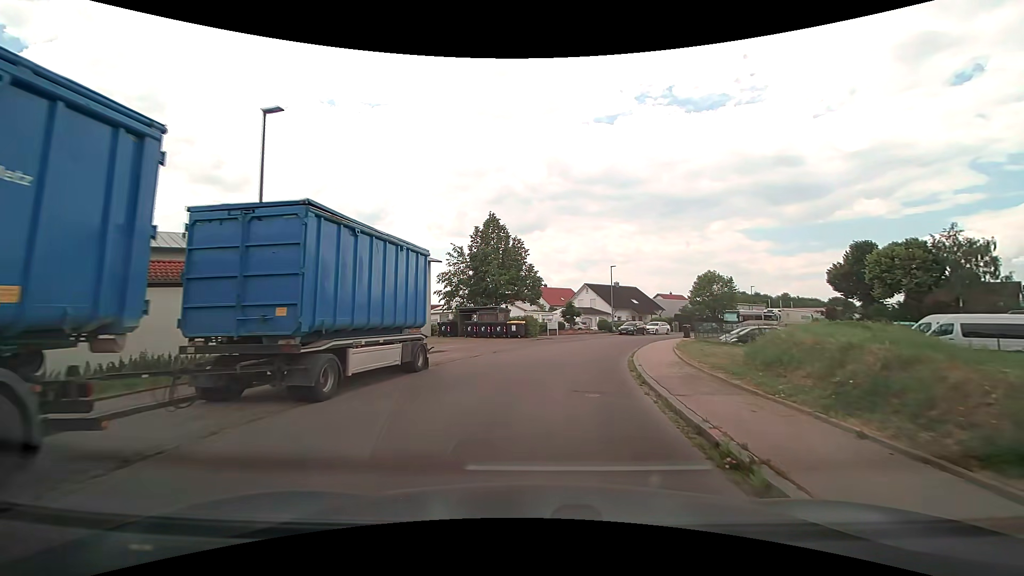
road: residential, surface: asphalt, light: Day
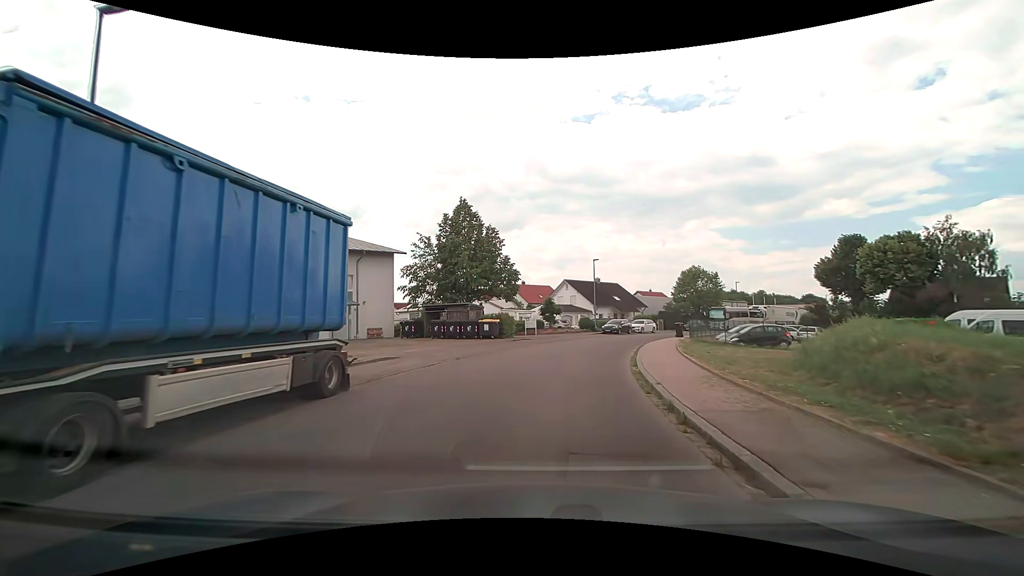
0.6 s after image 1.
(+0.1, +4.7) m; +3°
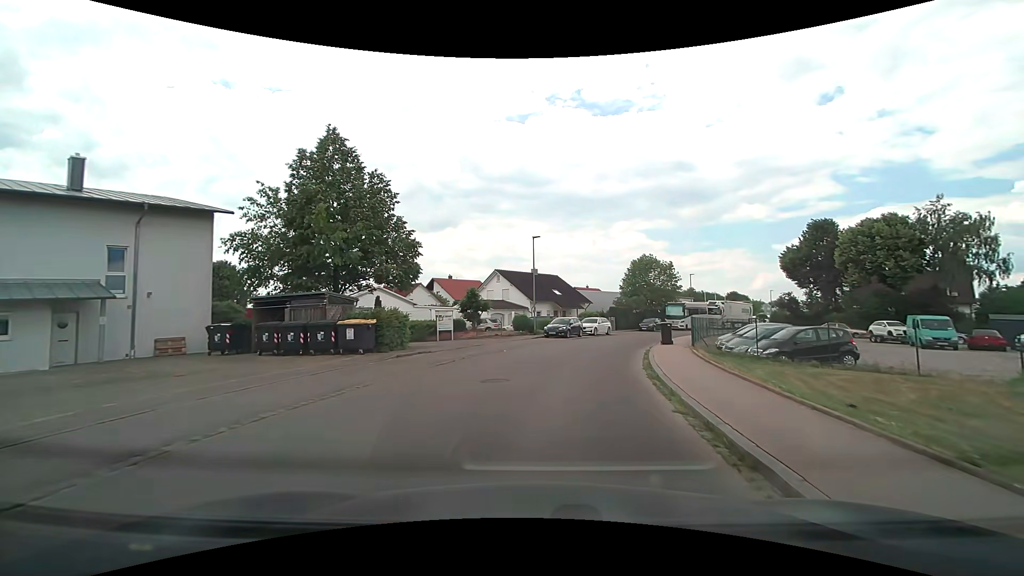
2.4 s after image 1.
(+0.9, +14.4) m; +7°
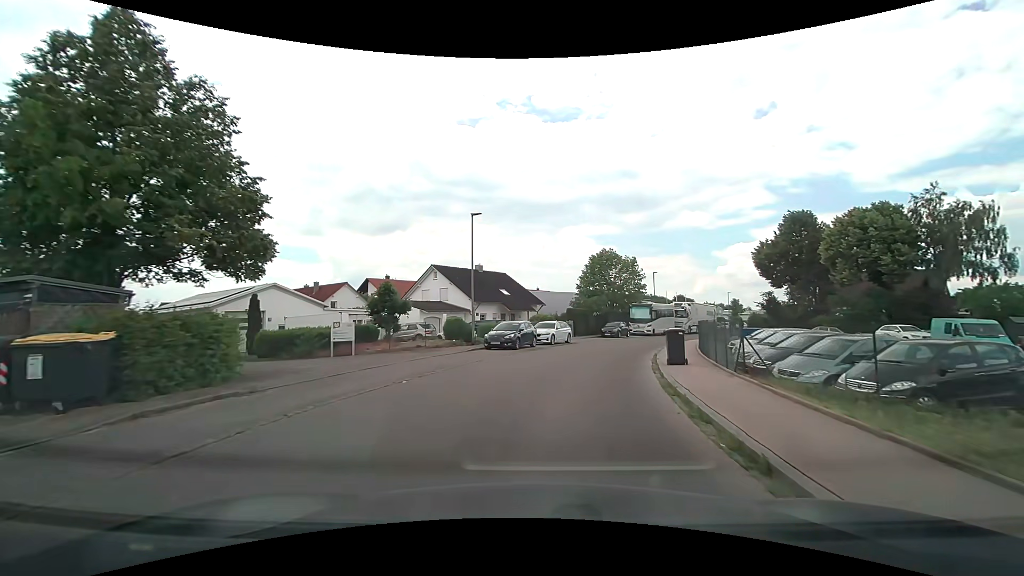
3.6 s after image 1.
(+0.5, +9.9) m; +6°
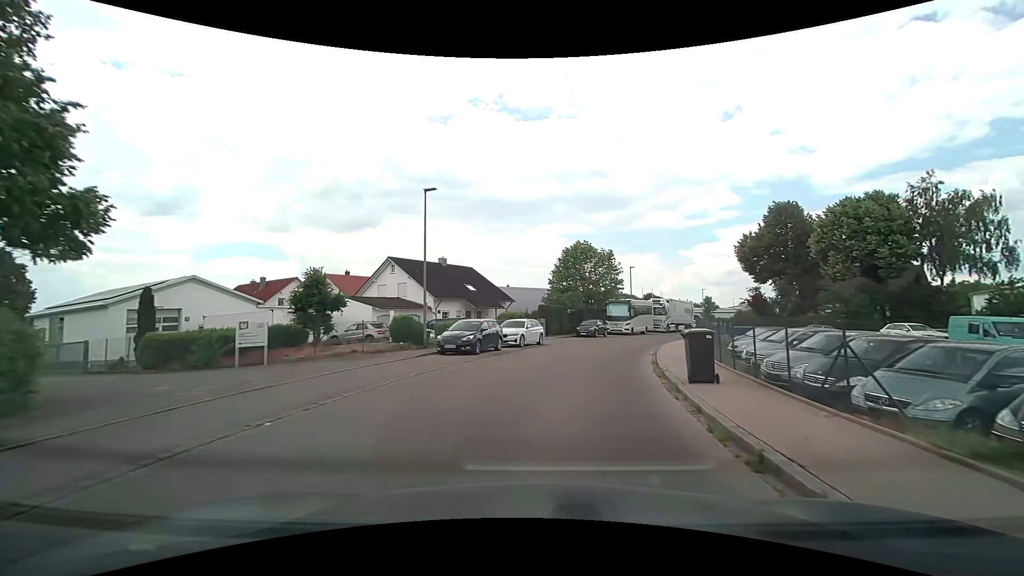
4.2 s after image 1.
(+0.1, +5.0) m; +3°
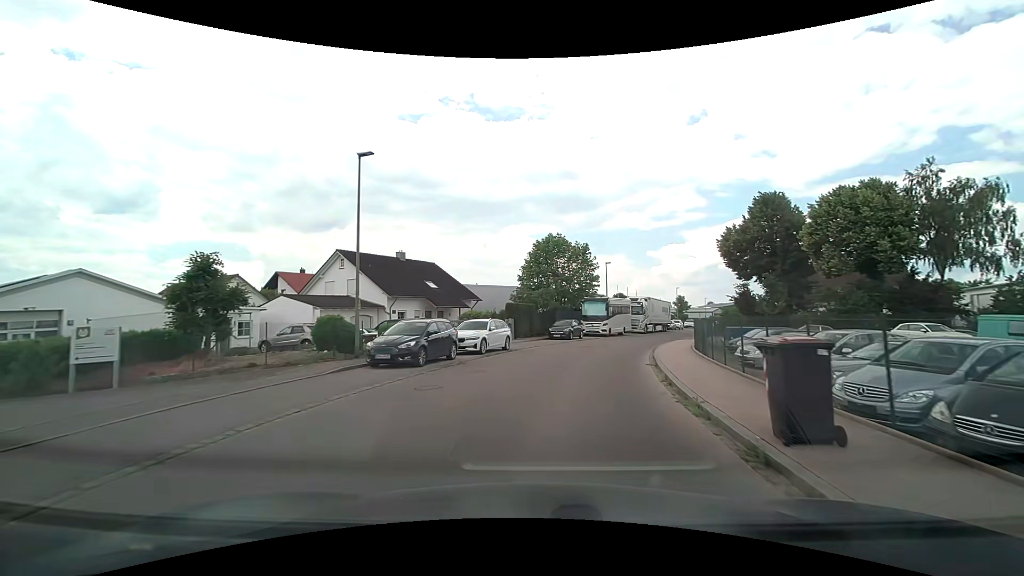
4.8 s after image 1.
(+0.1, +5.0) m; +3°
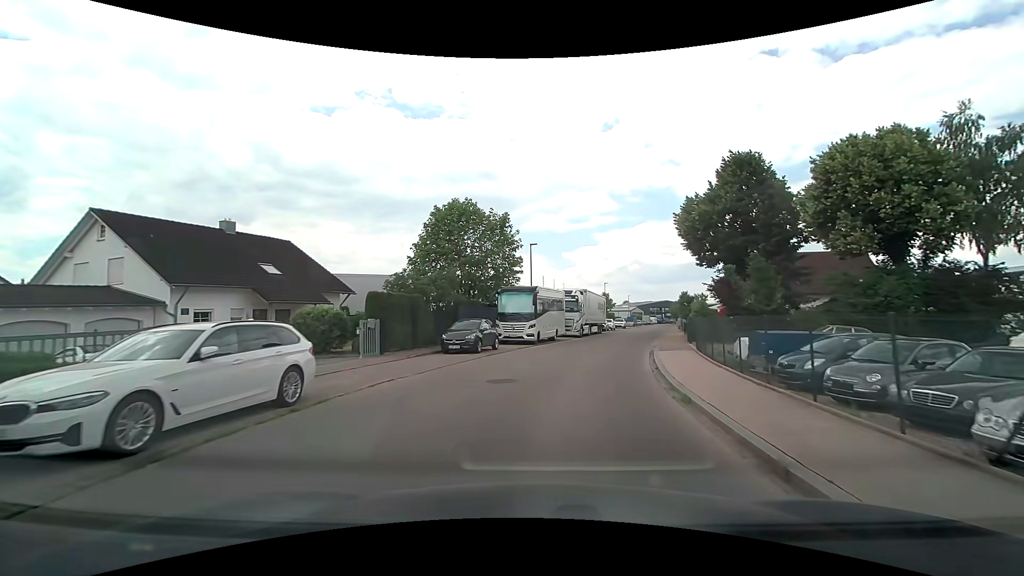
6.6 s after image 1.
(+1.2, +14.6) m; +9°
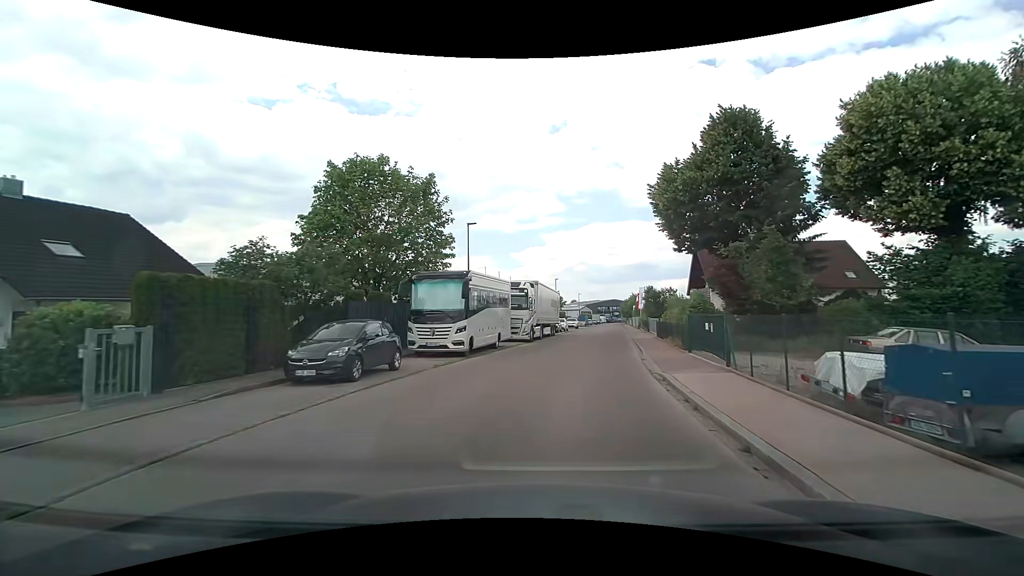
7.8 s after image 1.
(+0.5, +9.1) m; +6°
(+1, +10) (+2, +20) (+4, +30) (+5, +40) (+7, +49) (+9, +59) (+10, +69) (+12, +79) (+13, +89) (+15, +99) m
